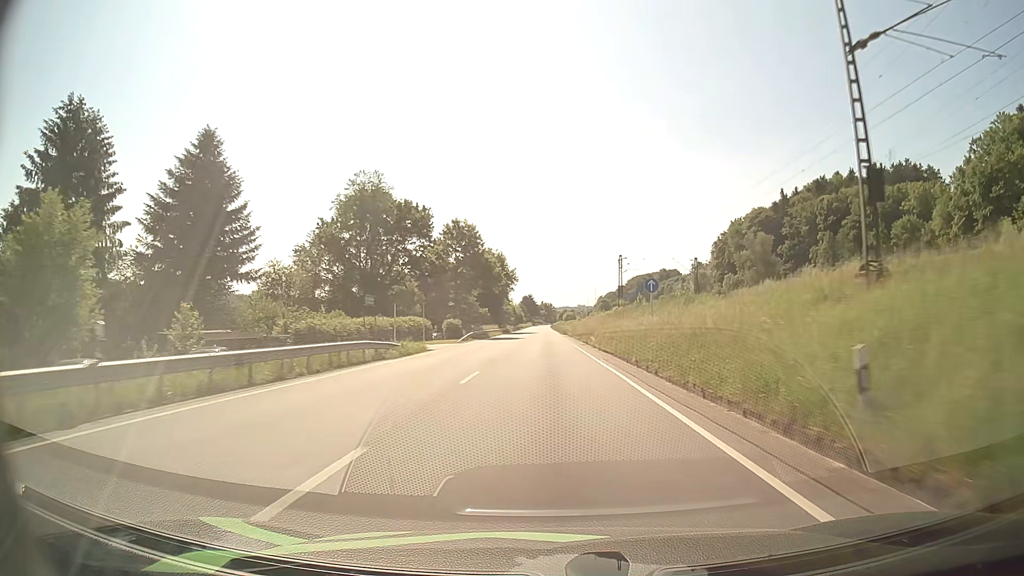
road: primary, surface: asphalt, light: Day
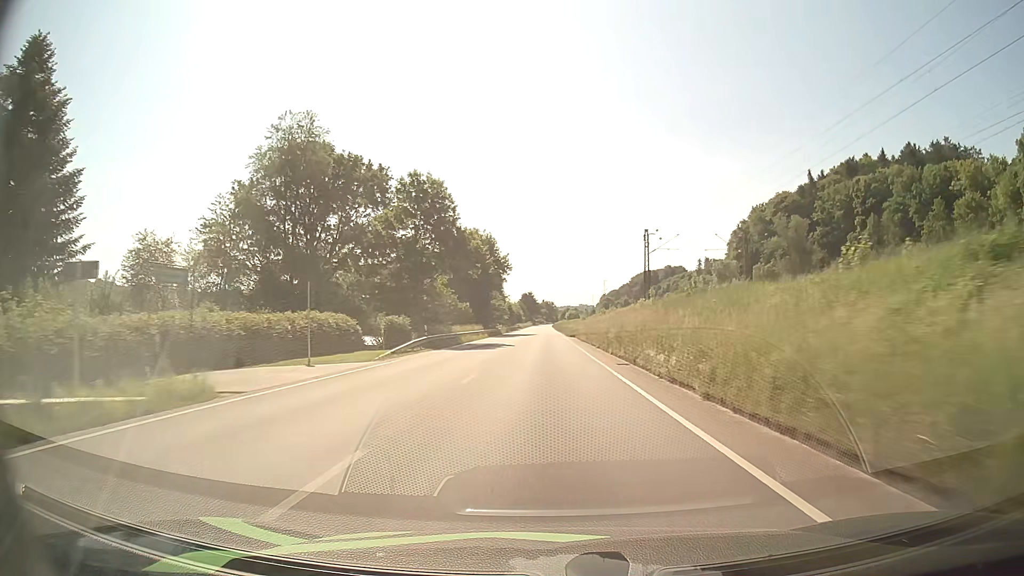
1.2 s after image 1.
(-0.1, +24.6) m; 0°
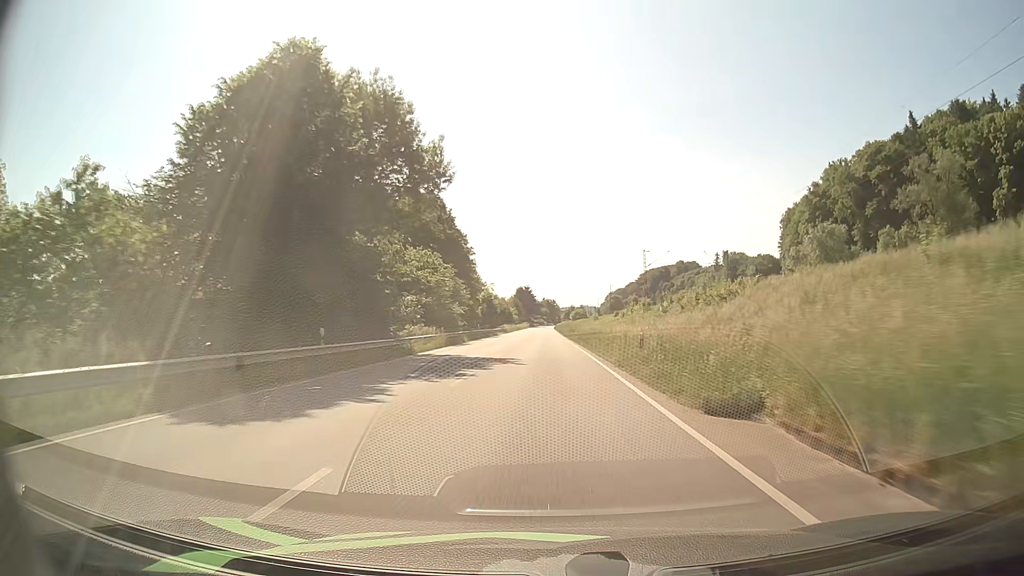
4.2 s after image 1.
(-0.2, +62.3) m; 0°
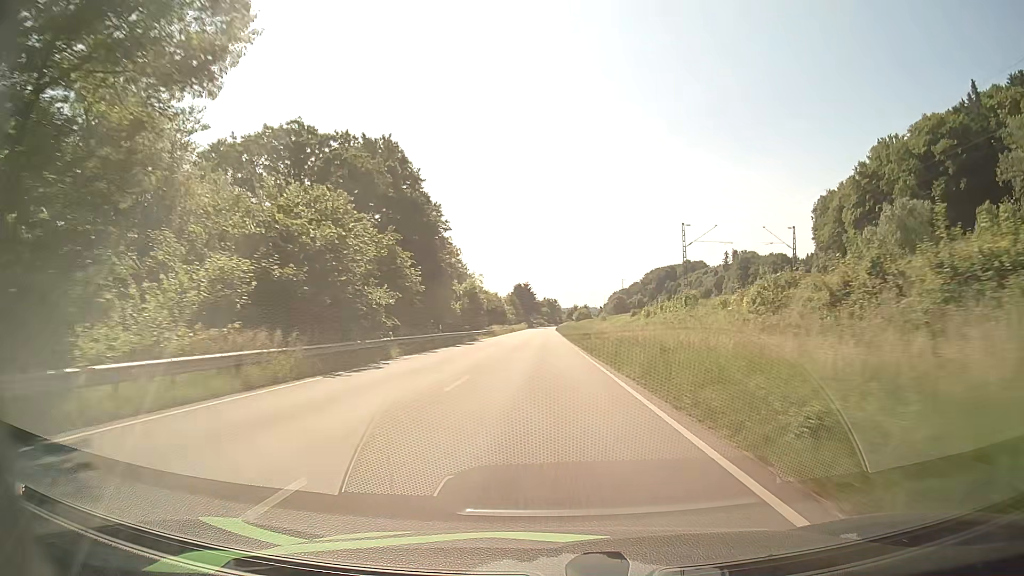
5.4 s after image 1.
(0.0, +25.2) m; 0°
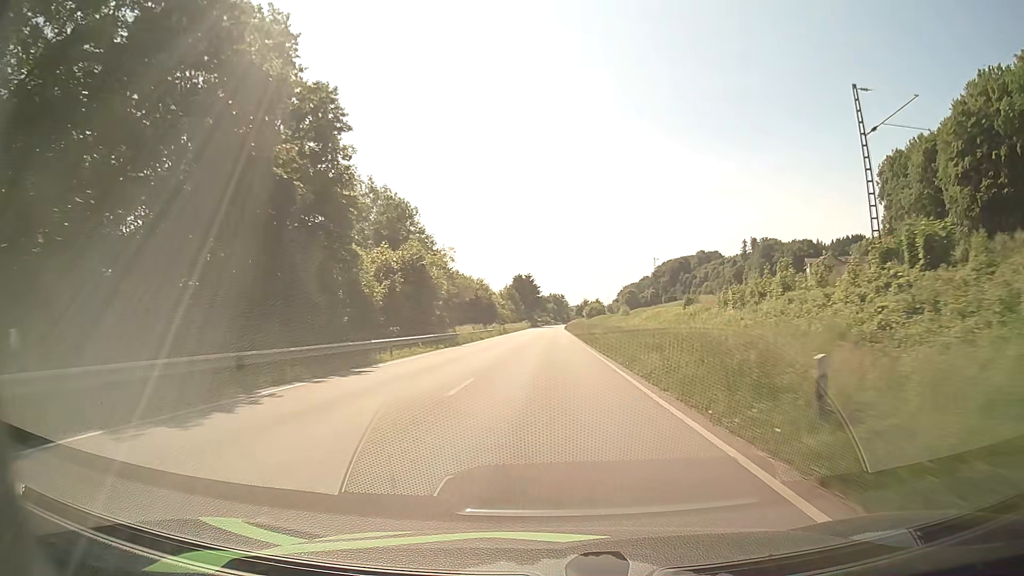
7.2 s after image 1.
(-0.2, +38.0) m; -1°
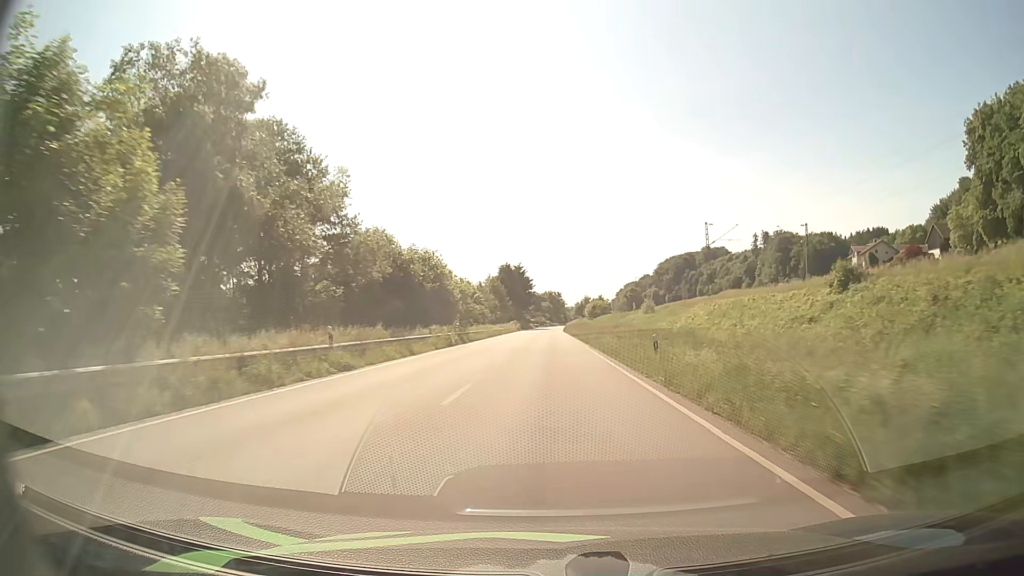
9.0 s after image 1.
(-0.1, +38.3) m; 0°
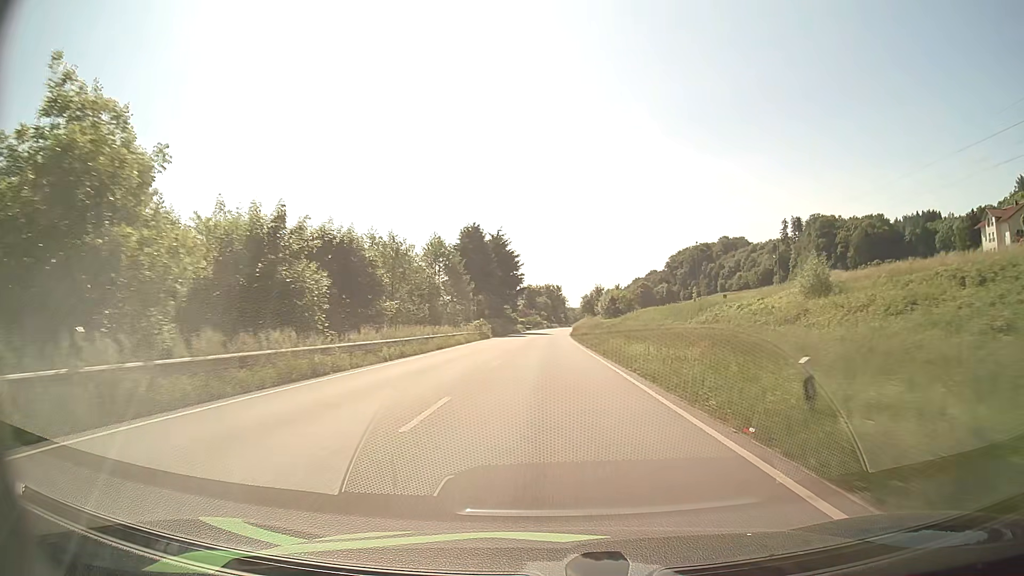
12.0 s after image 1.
(+0.1, +64.2) m; 0°
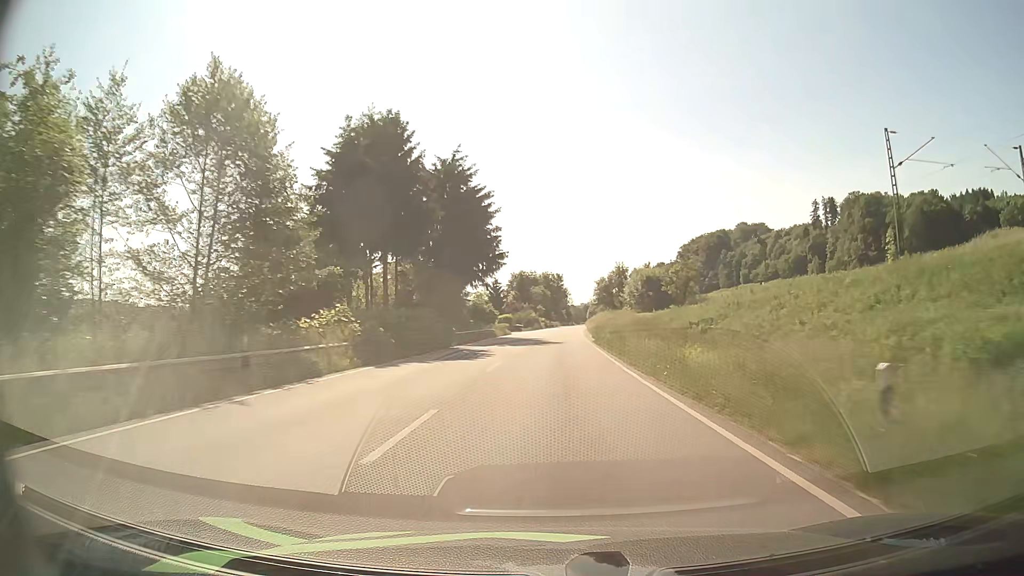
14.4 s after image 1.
(-0.2, +51.0) m; 0°
(0, +10) (0, +20) (0, +30) (0, +40) (+1, +50) (+1, +60) (+2, +70) (+2, +80) (+3, +90) (+3, +100) m
